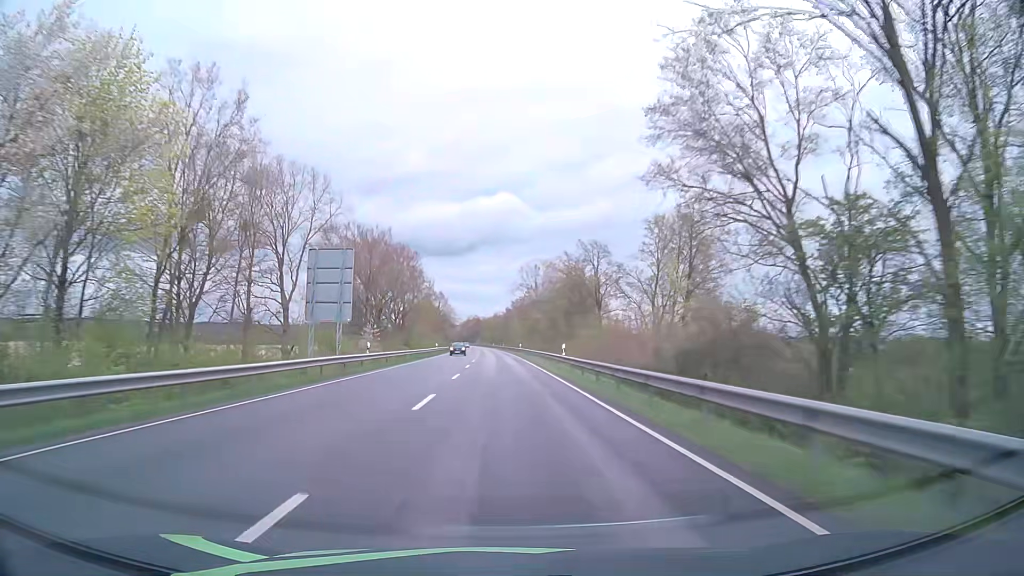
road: primary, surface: asphalt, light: Day
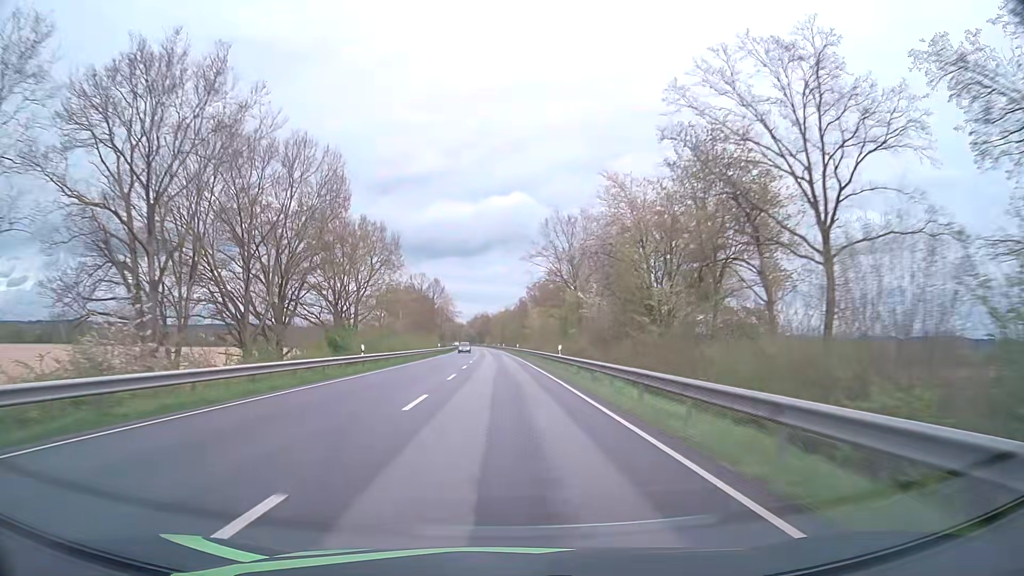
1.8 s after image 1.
(-0.4, +47.4) m; -1°
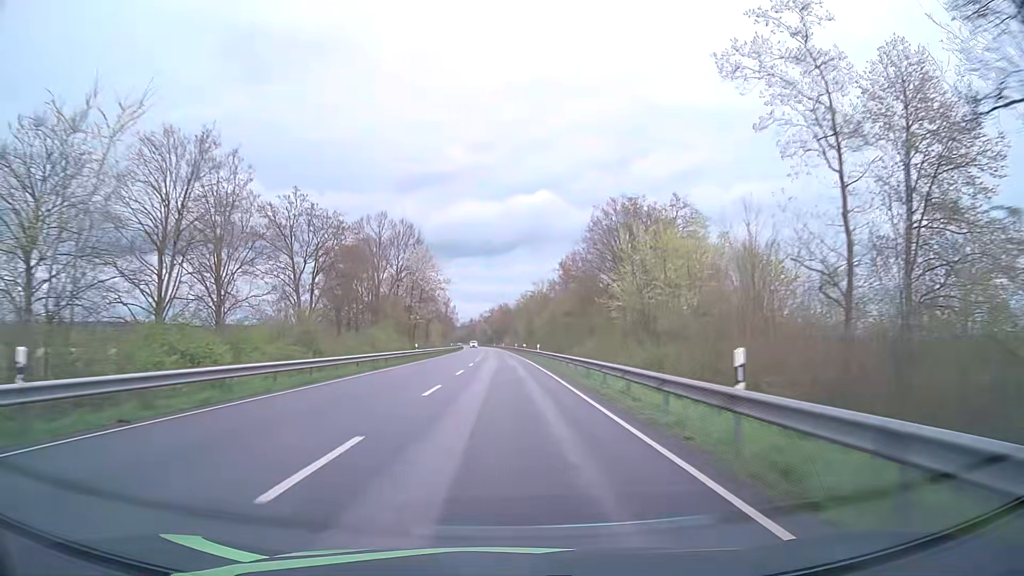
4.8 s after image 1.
(-0.9, +79.0) m; -2°
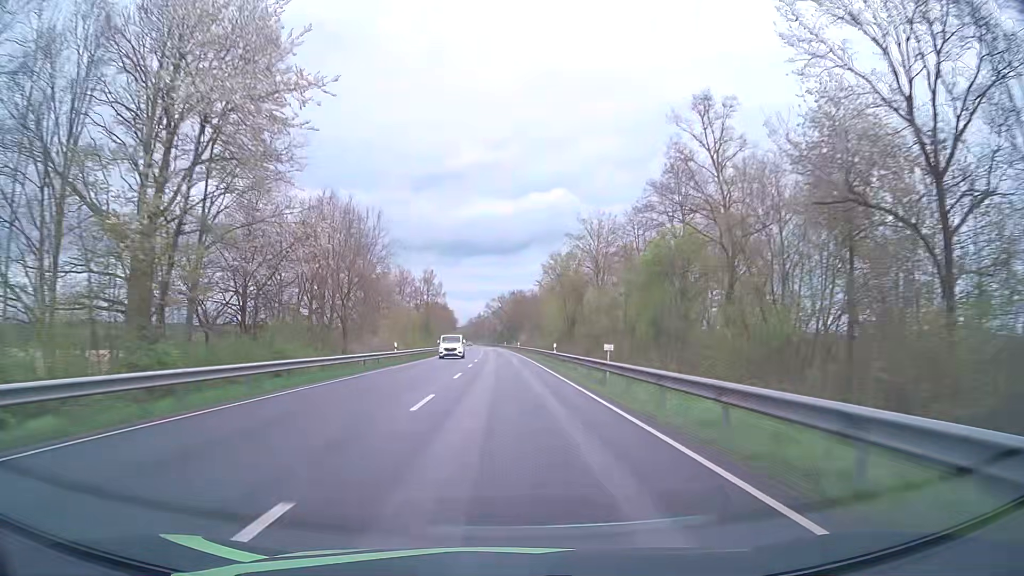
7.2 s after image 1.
(-0.4, +63.2) m; -1°
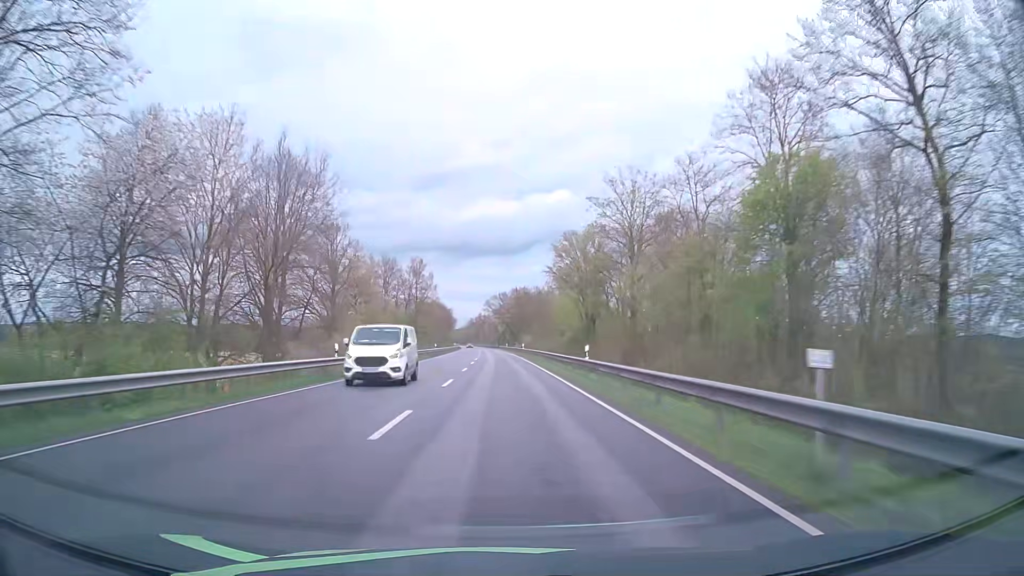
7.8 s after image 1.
(0.0, +15.8) m; 0°
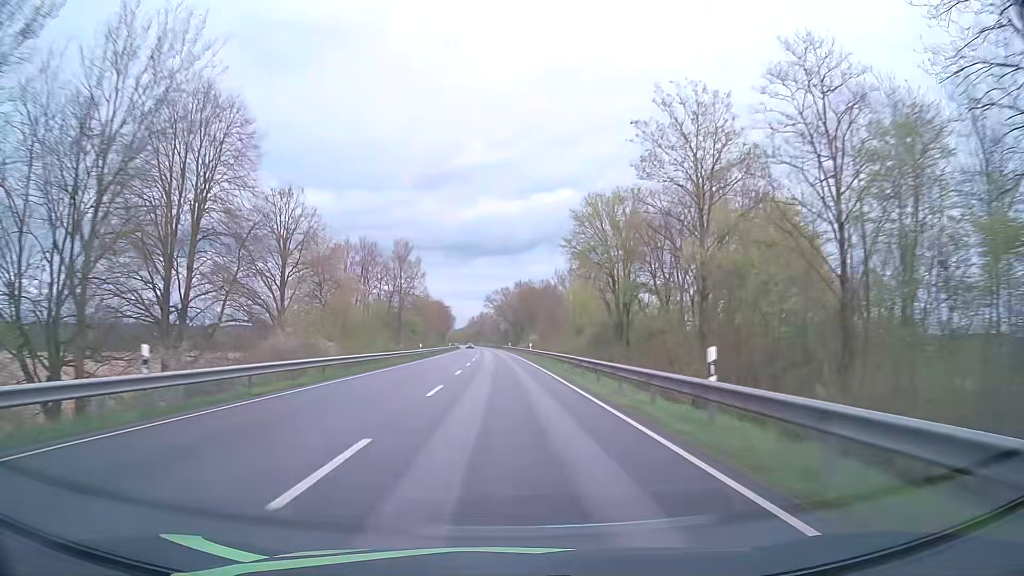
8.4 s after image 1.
(0.0, +15.8) m; 0°
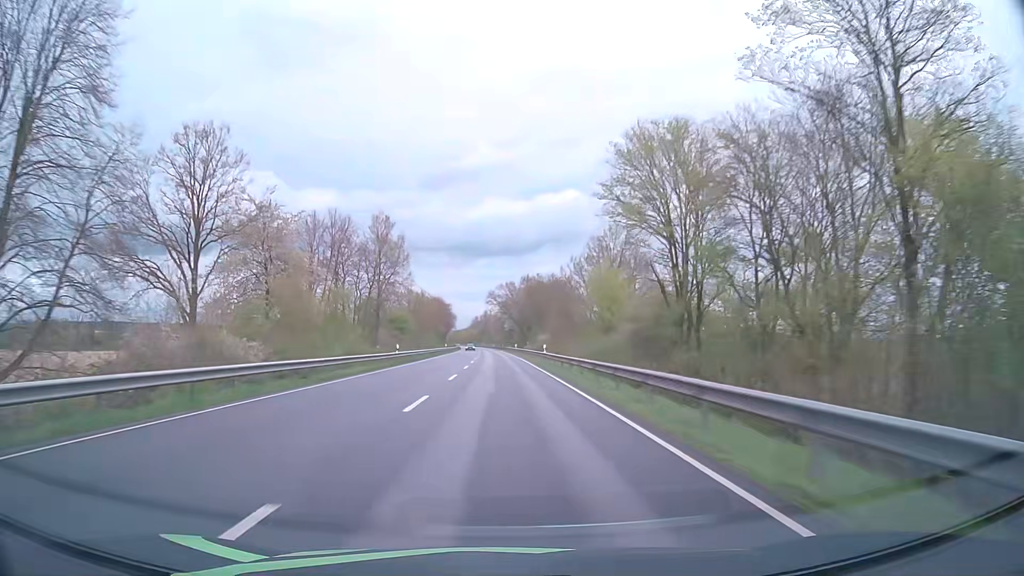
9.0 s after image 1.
(-0.1, +15.8) m; 0°
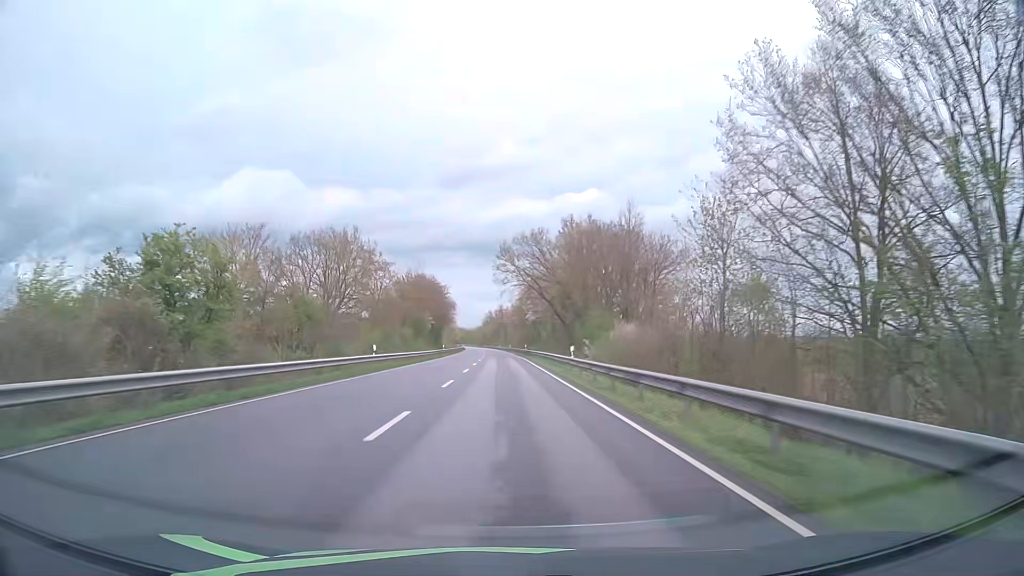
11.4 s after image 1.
(-1.2, +63.1) m; -2°
(0, +10) (0, +20) (0, +30) (0, +40) (0, +50) (-1, +60) (-1, +70) (-1, +80) (-1, +90) (-2, +100) m
